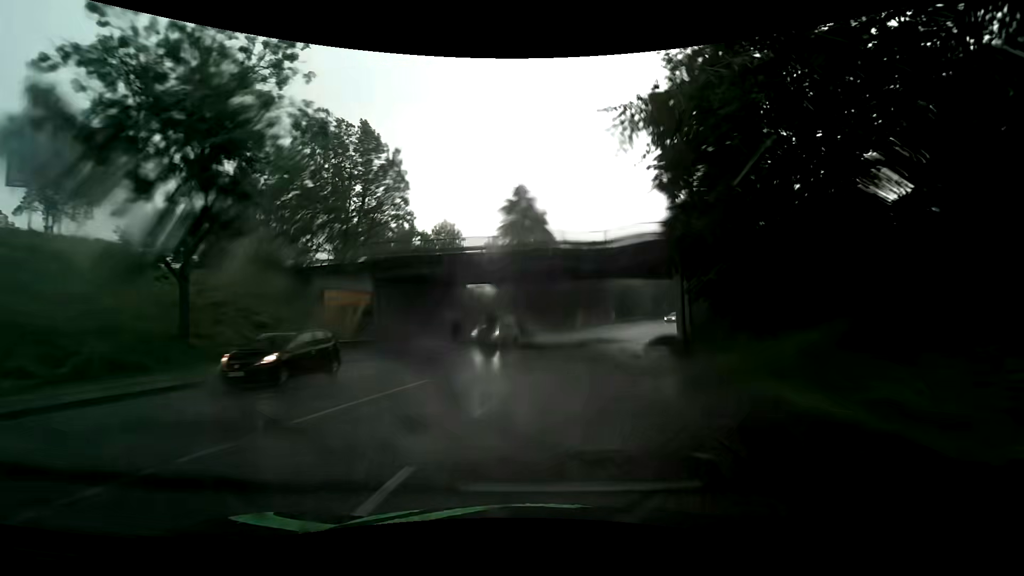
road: tertiary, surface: asphalt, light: Day
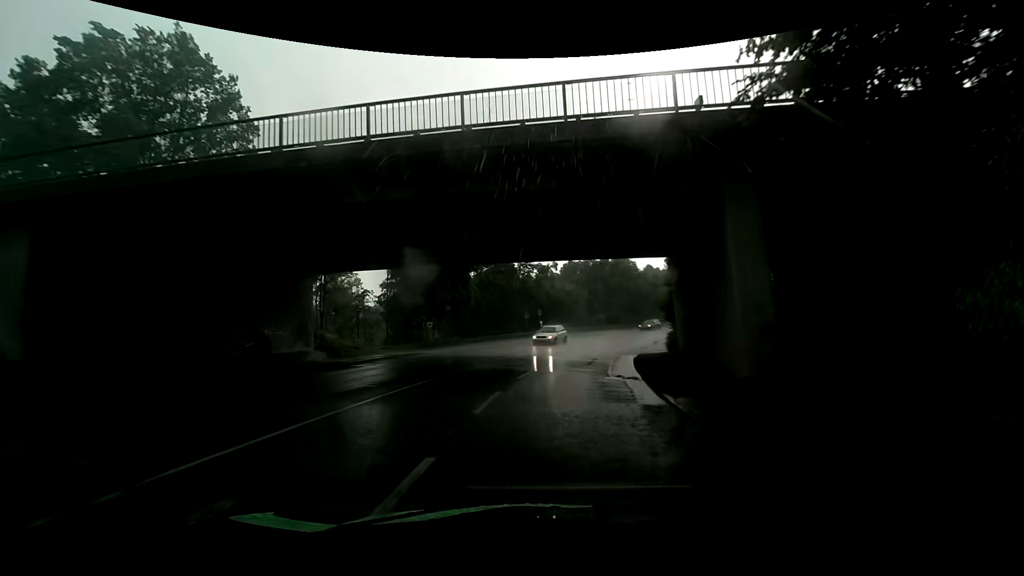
(+1.4, +17.3) m; +8°
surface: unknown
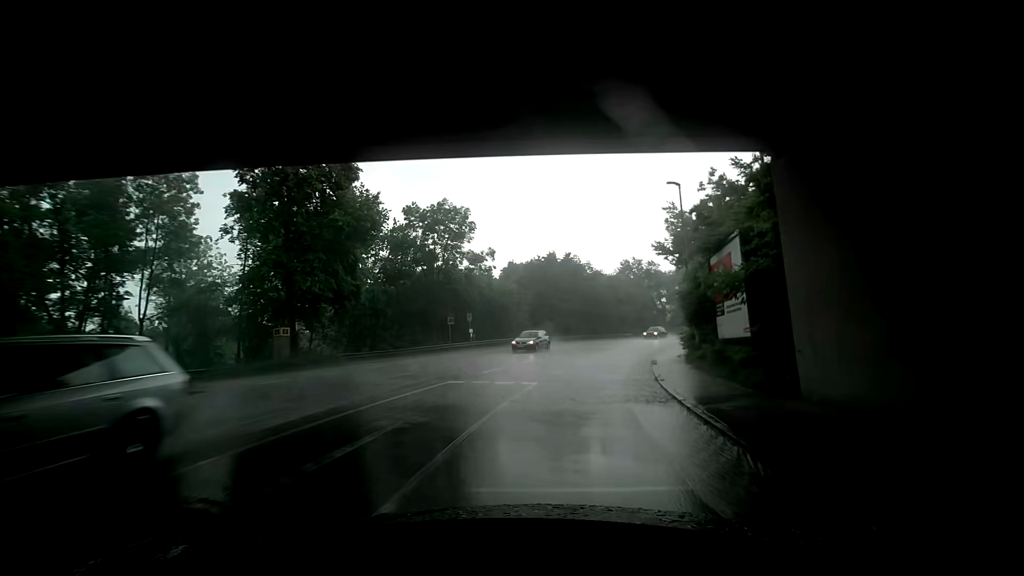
(+1.0, +15.6) m; +3°
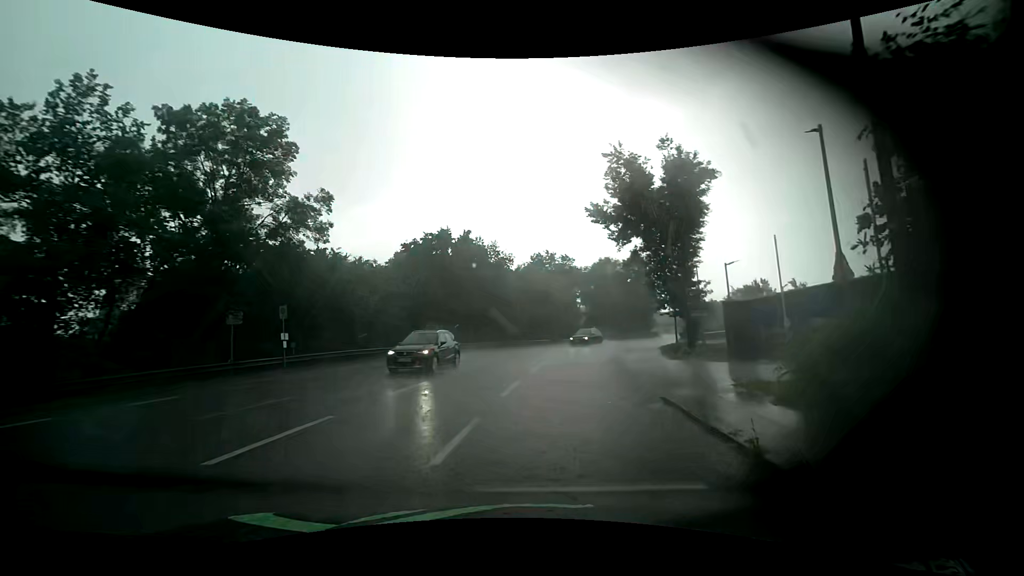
(+2.6, +17.5) m; +16°
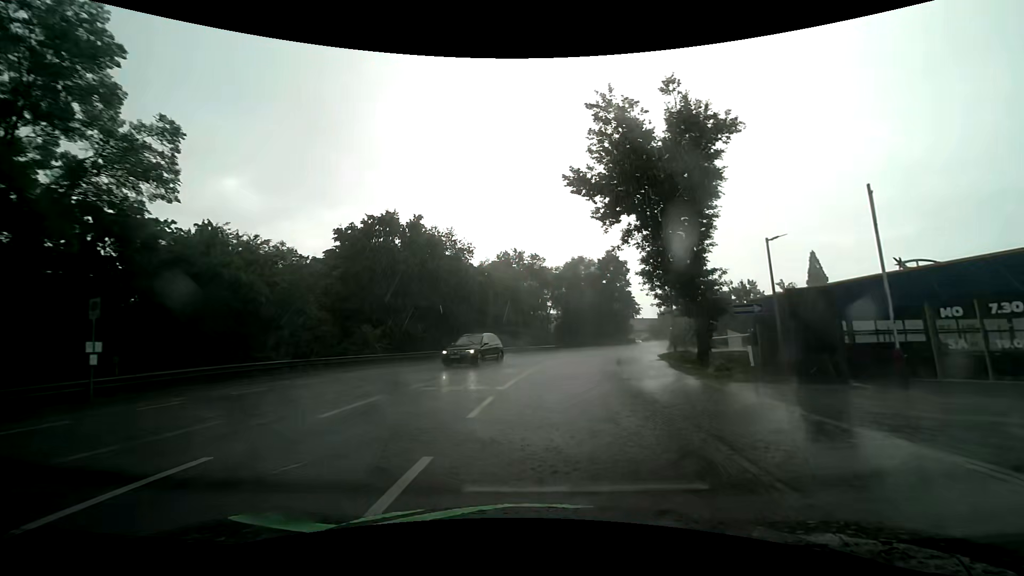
(+0.3, +8.4) m; +4°
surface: asphalt
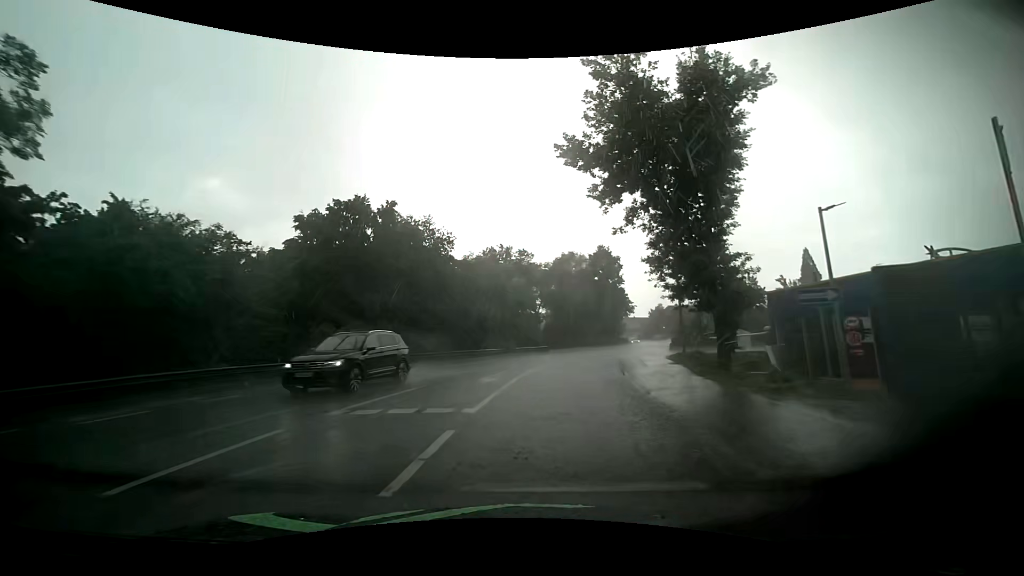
(0.0, +4.2) m; +1°
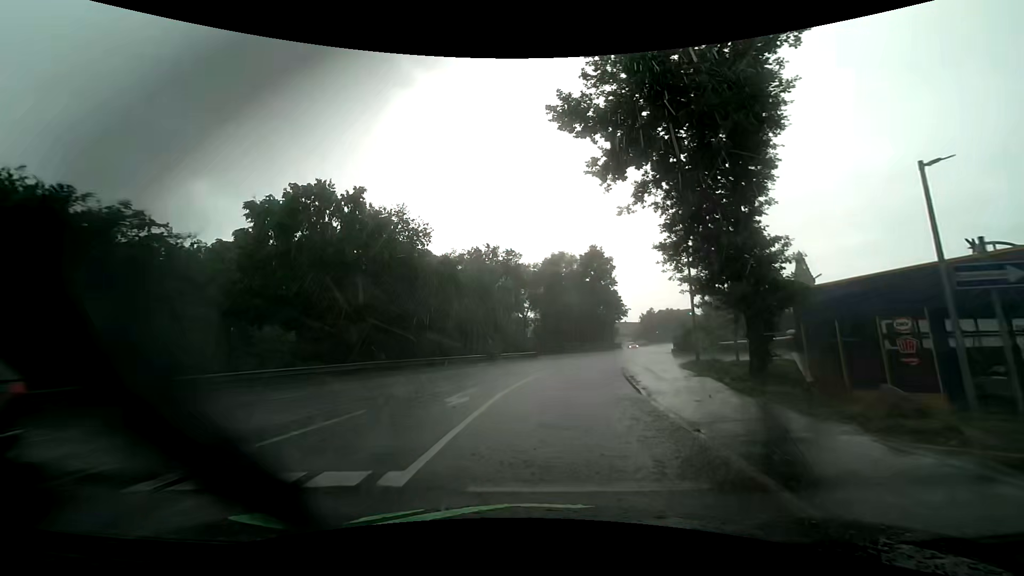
(0.0, +4.2) m; +1°
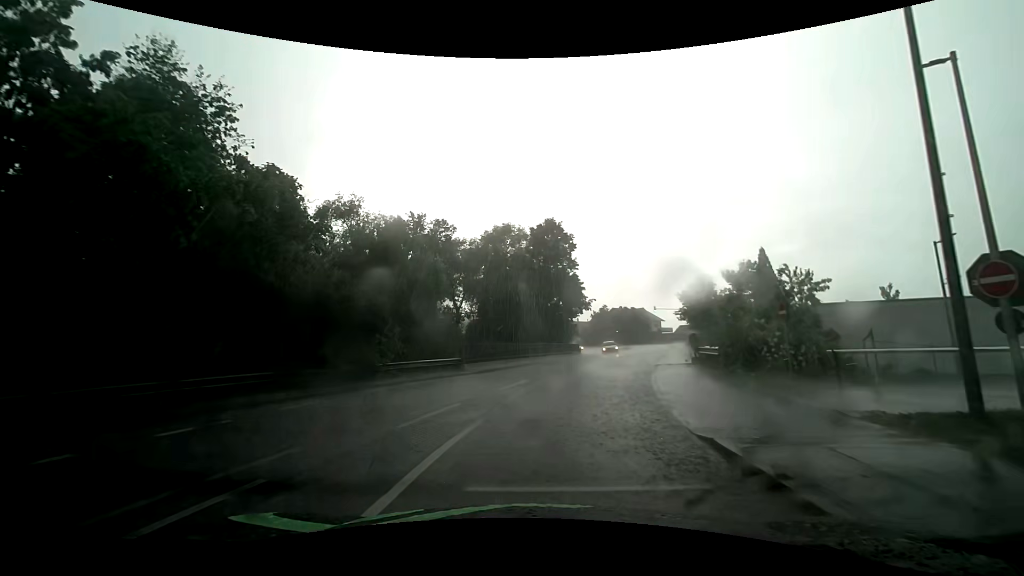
(+0.9, +16.7) m; +6°
(+1, +10) (+2, +20) (+5, +29) (+8, +39) (+11, +49) (+13, +58) (+15, +68) (+17, +78) (+17, +88) (+16, +98) m
